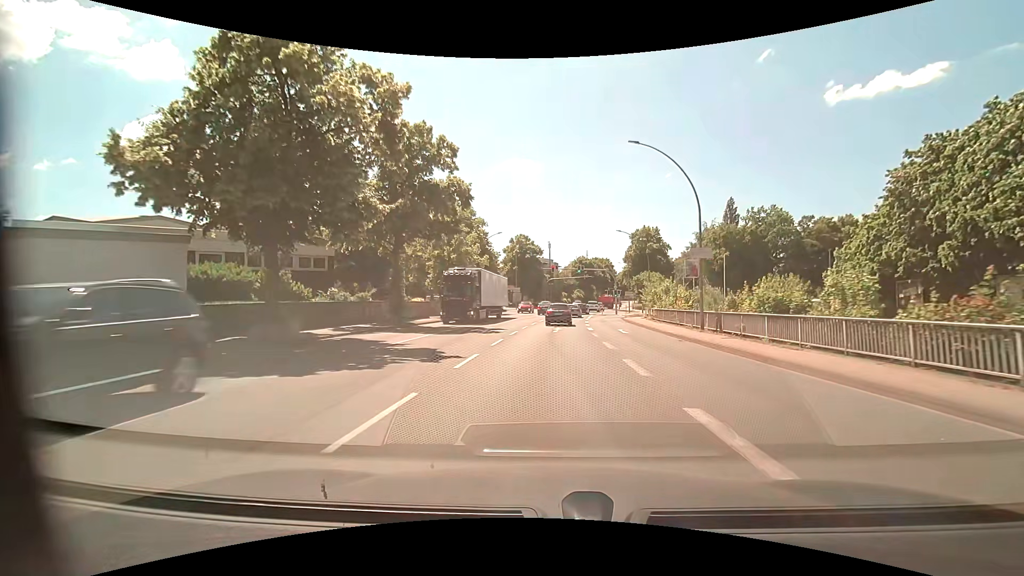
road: primary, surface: asphalt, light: Day
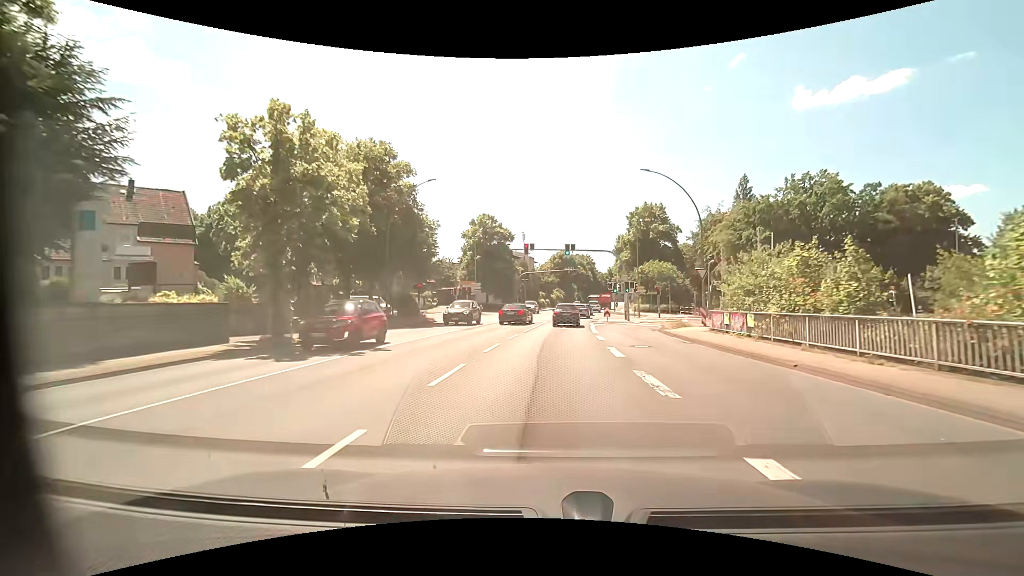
(+0.4, +26.2) m; +2°
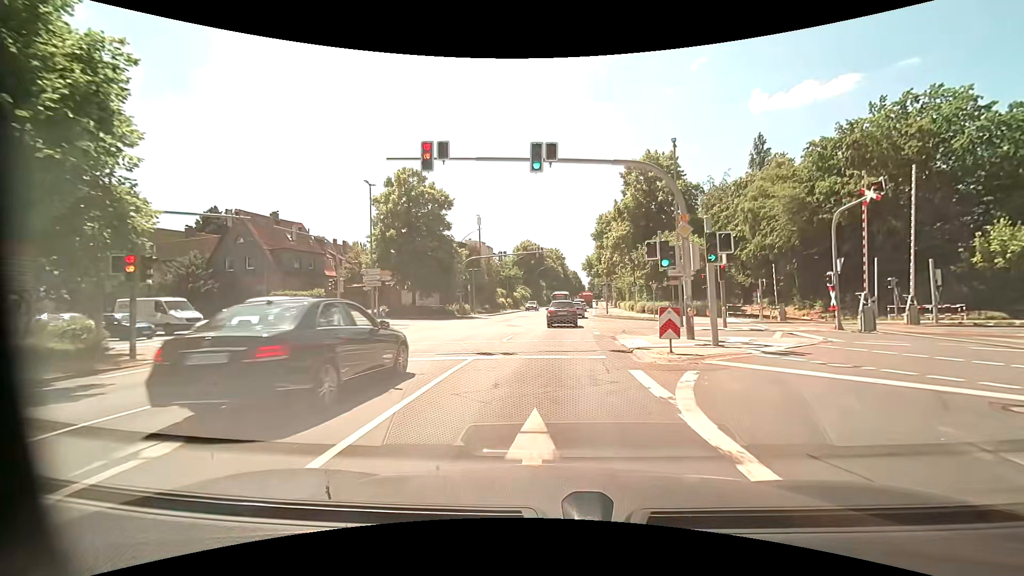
(+1.0, +27.9) m; +4°
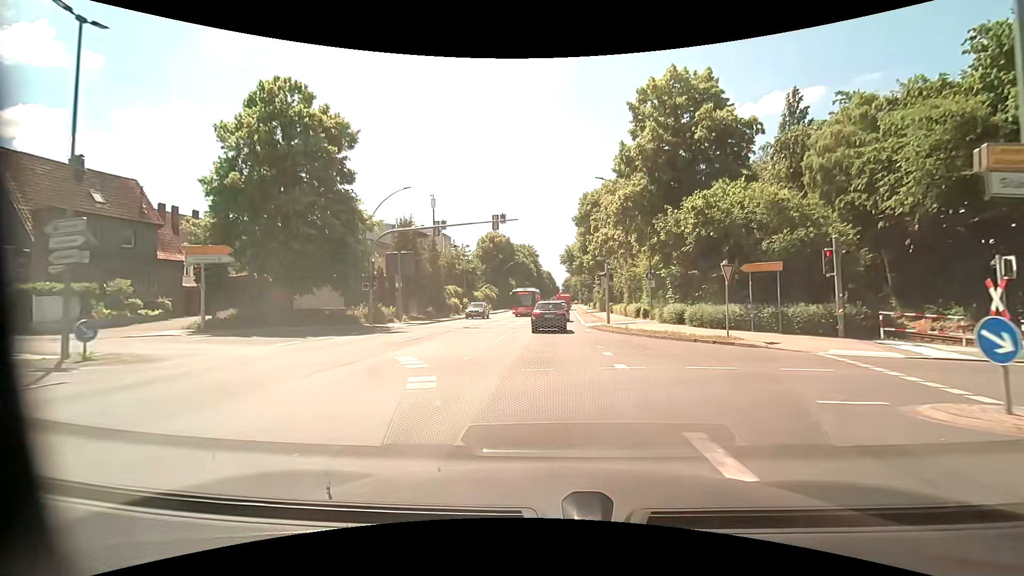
(+0.6, +20.5) m; +3°
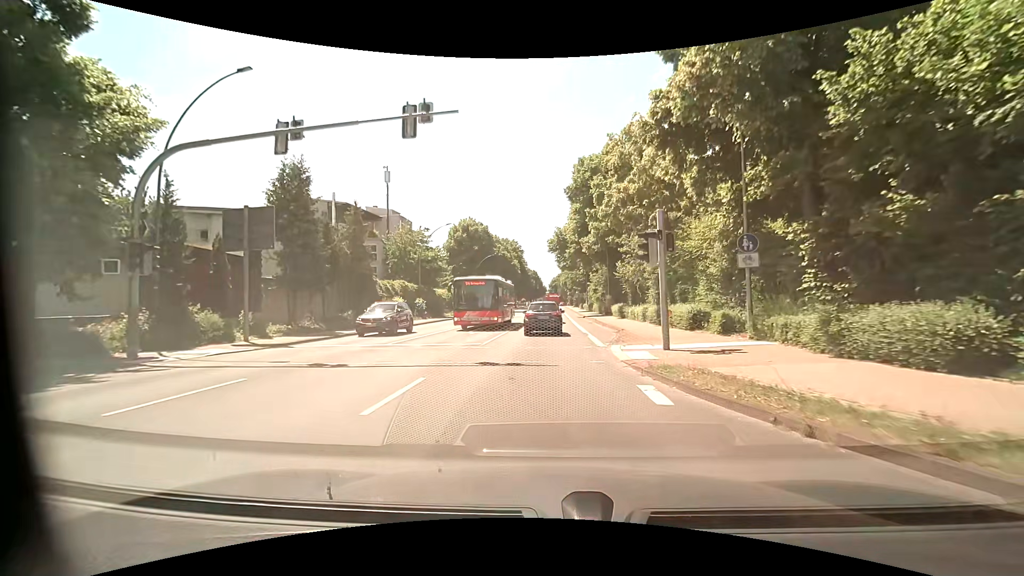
(+0.3, +18.1) m; +1°
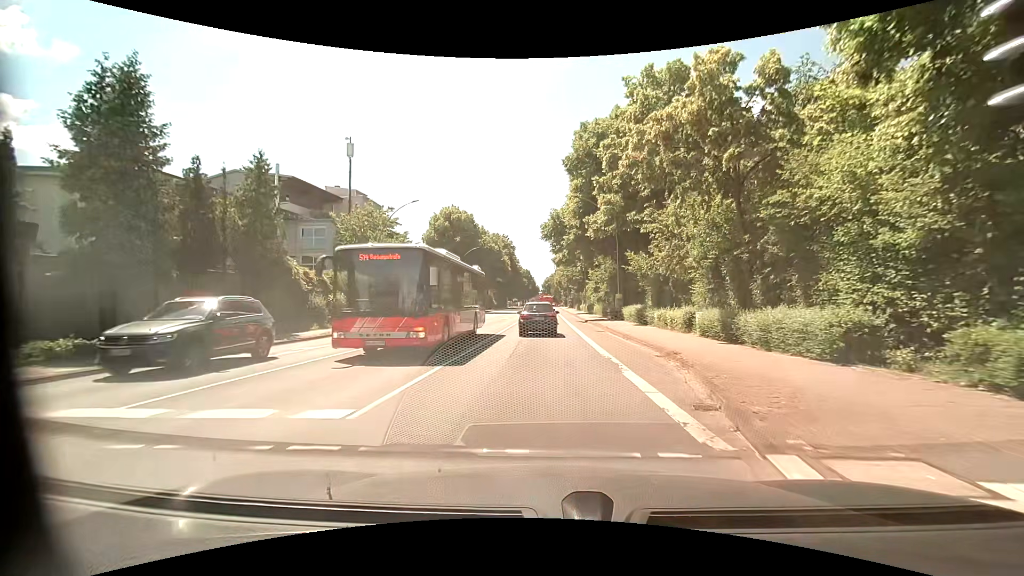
(+0.1, +11.1) m; +1°
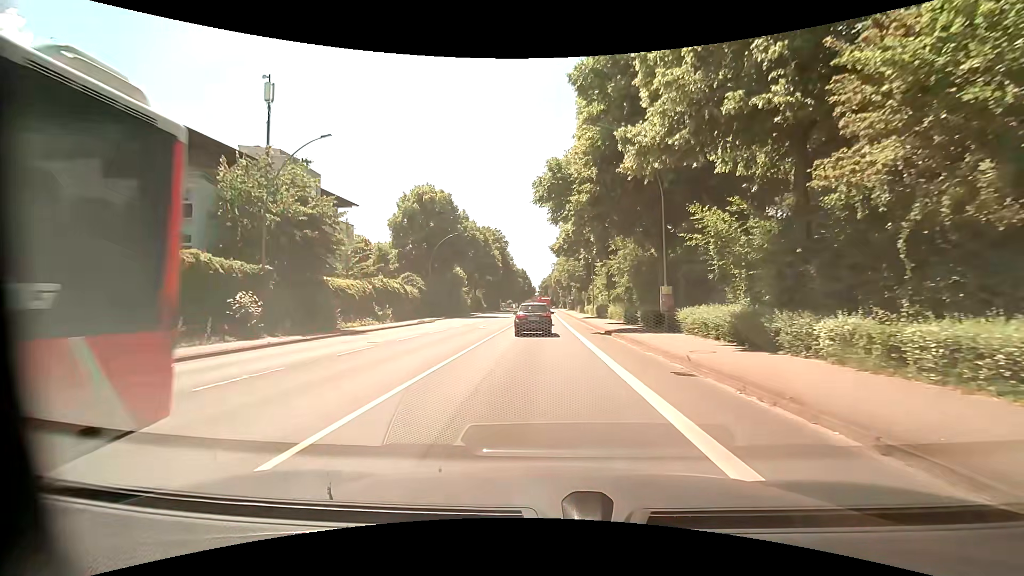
(+0.1, +16.2) m; +1°
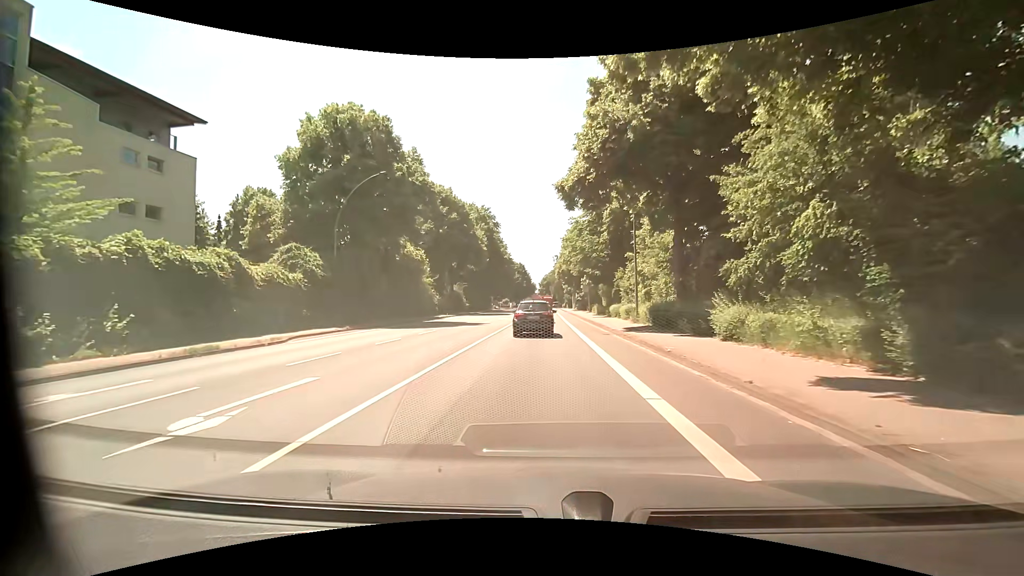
(-0.4, +27.0) m; -2°
(0, +10) (+1, +20) (+1, +30) (+1, +40) (+1, +50) (+2, +60) (+2, +70) (+2, +80) (+3, +90) (+3, +100) m
